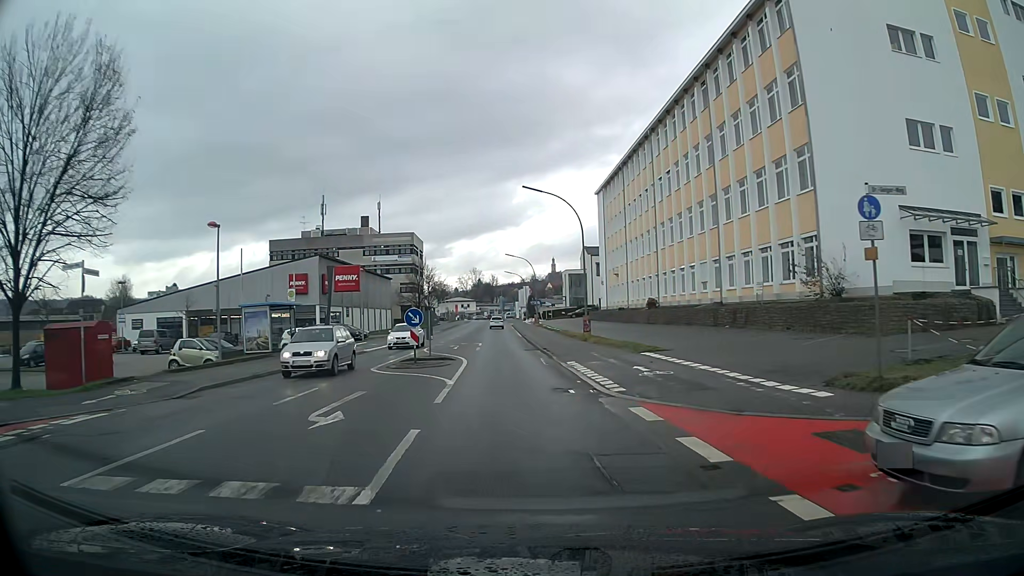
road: tertiary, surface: asphalt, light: Day
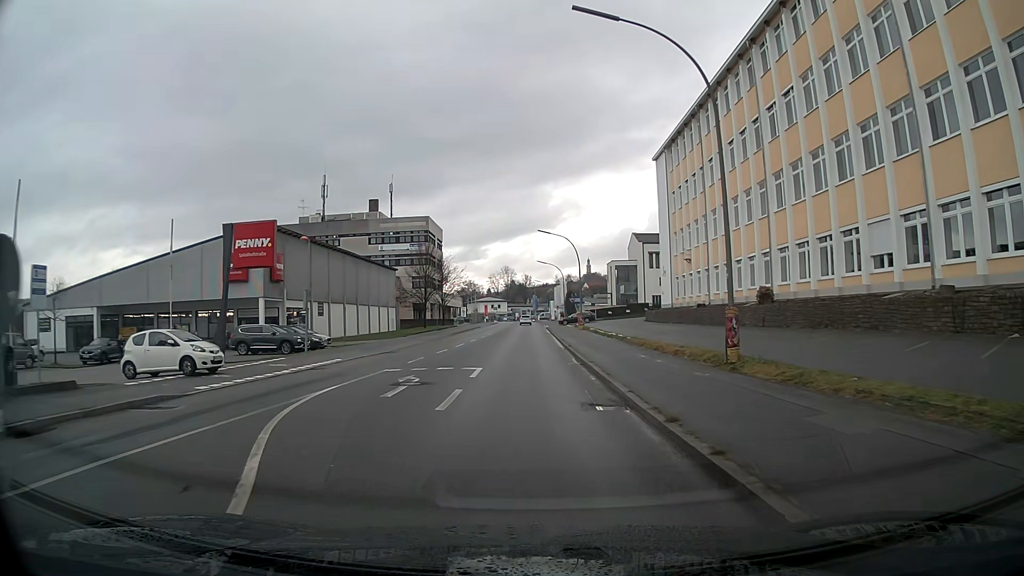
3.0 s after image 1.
(-0.7, +23.0) m; -3°
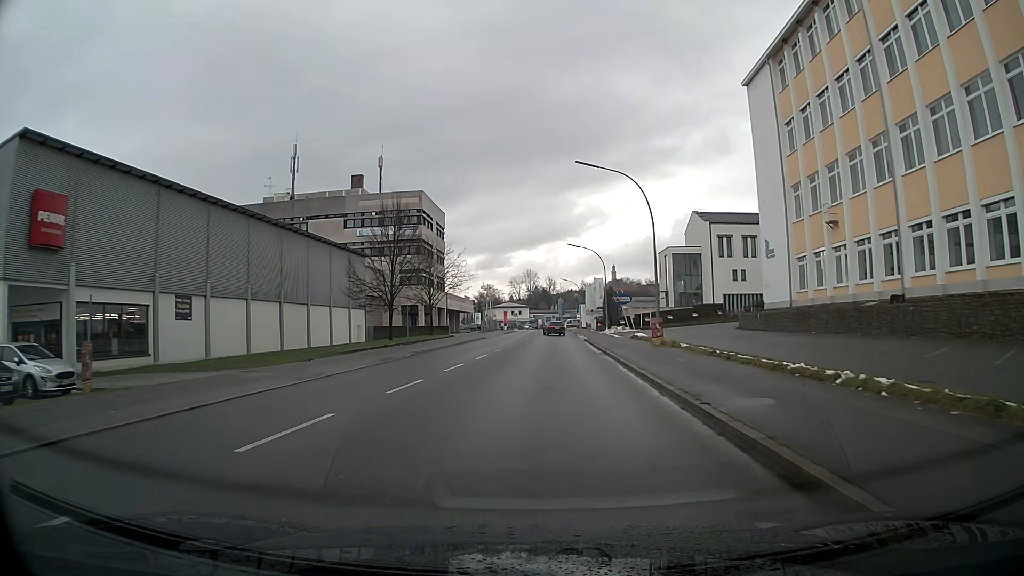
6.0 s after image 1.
(-0.5, +28.6) m; -2°
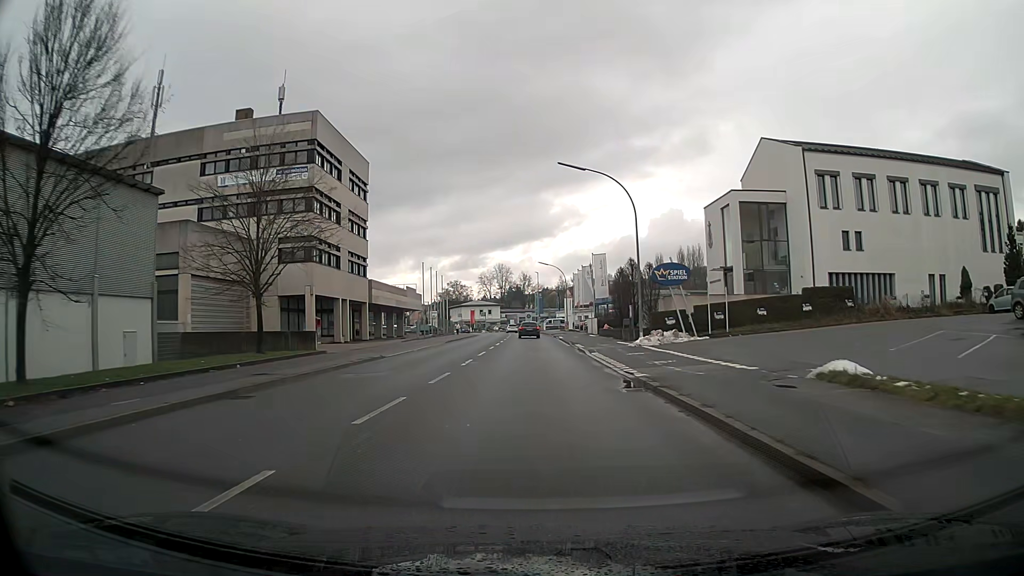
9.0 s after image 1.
(+0.6, +34.7) m; +2°
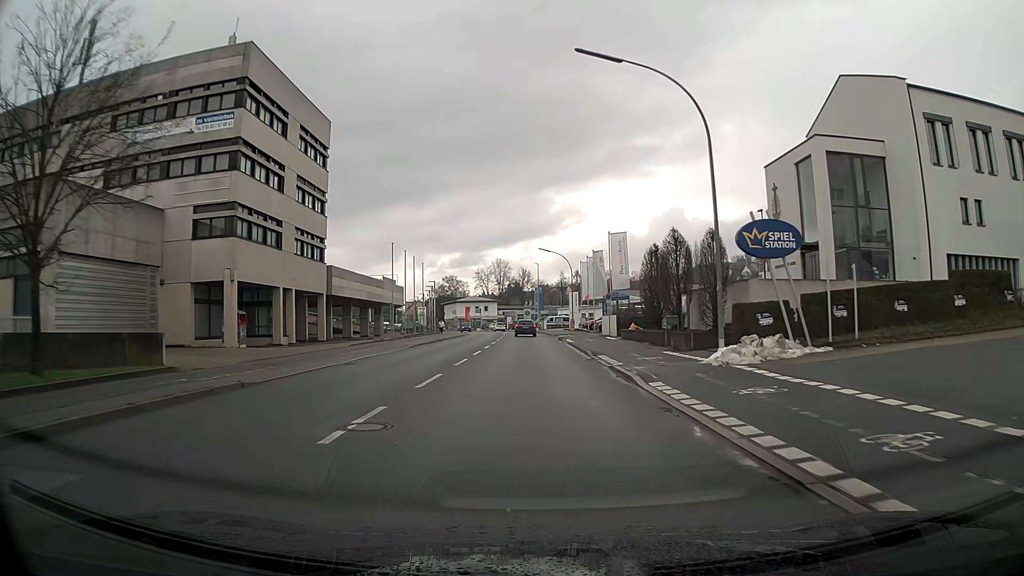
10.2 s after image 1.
(0.0, +14.2) m; 0°
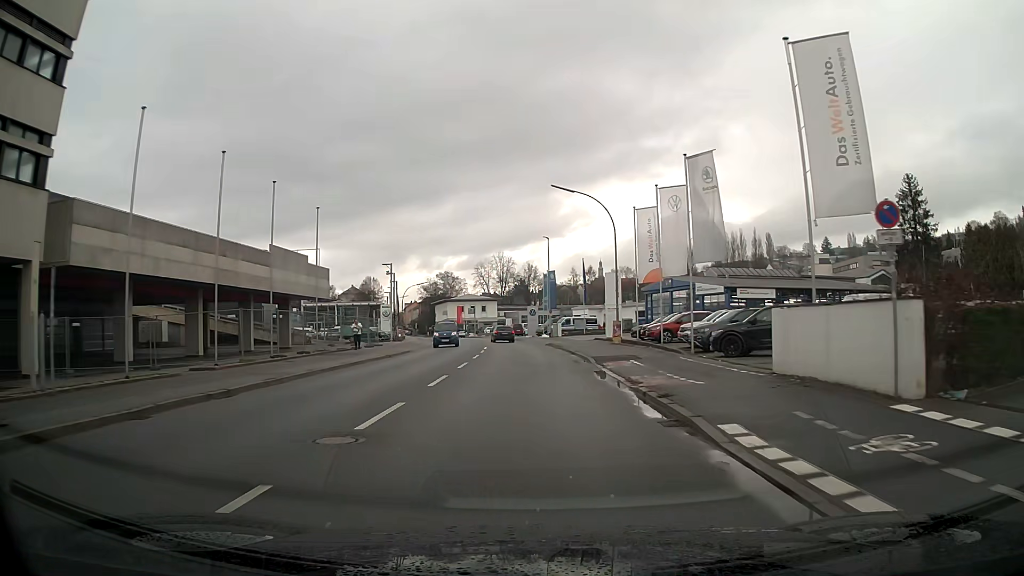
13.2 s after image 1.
(-0.2, +35.6) m; -1°
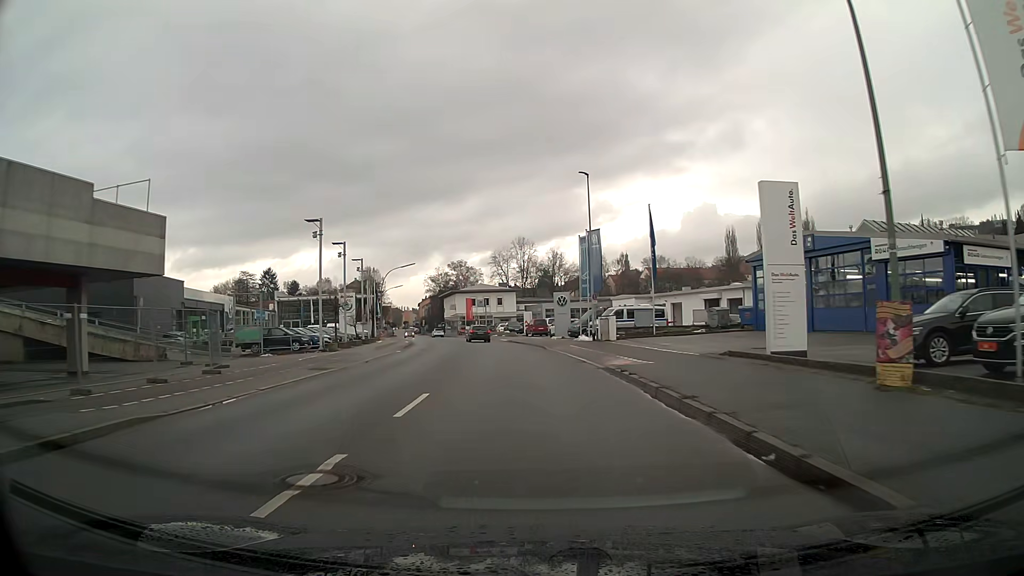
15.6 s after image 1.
(-0.5, +29.0) m; -2°
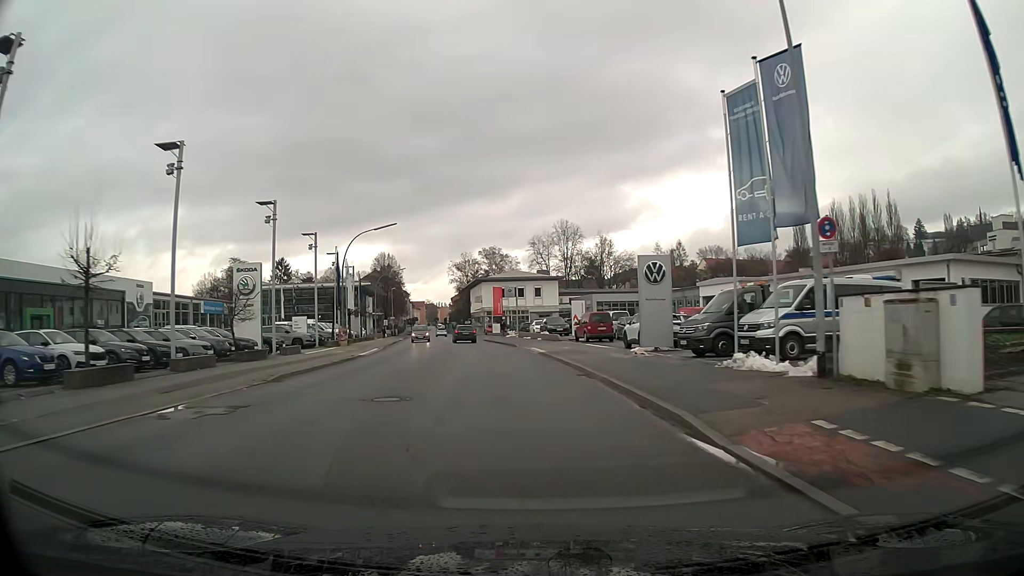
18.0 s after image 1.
(-0.9, +29.5) m; -4°
(0, +10) (-1, +20) (-2, +30) (-3, +40) (-4, +50) (-6, +60) (-7, +69) (-9, +79) (-11, +89) (-12, +99) m
